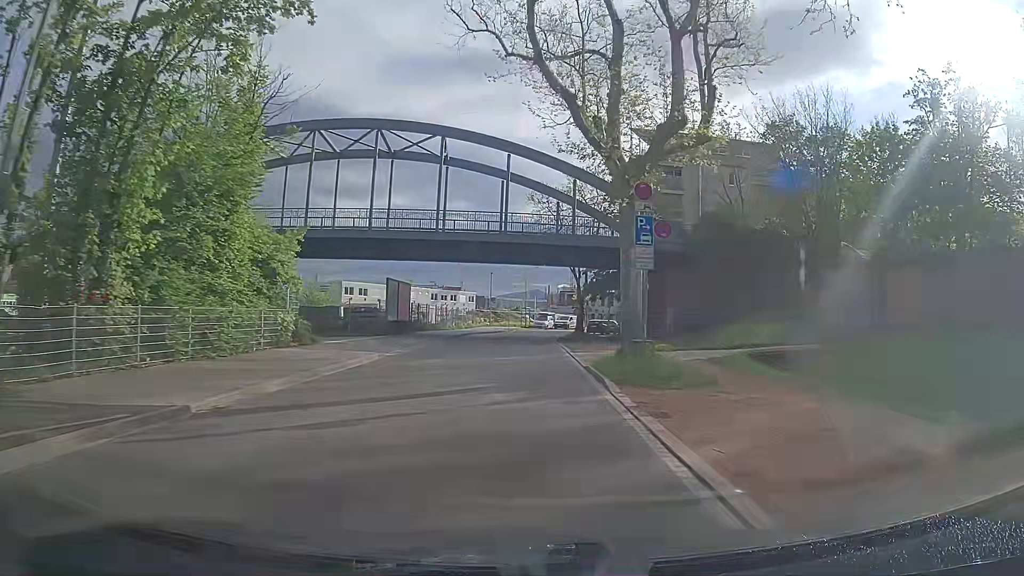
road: tertiary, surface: asphalt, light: Day
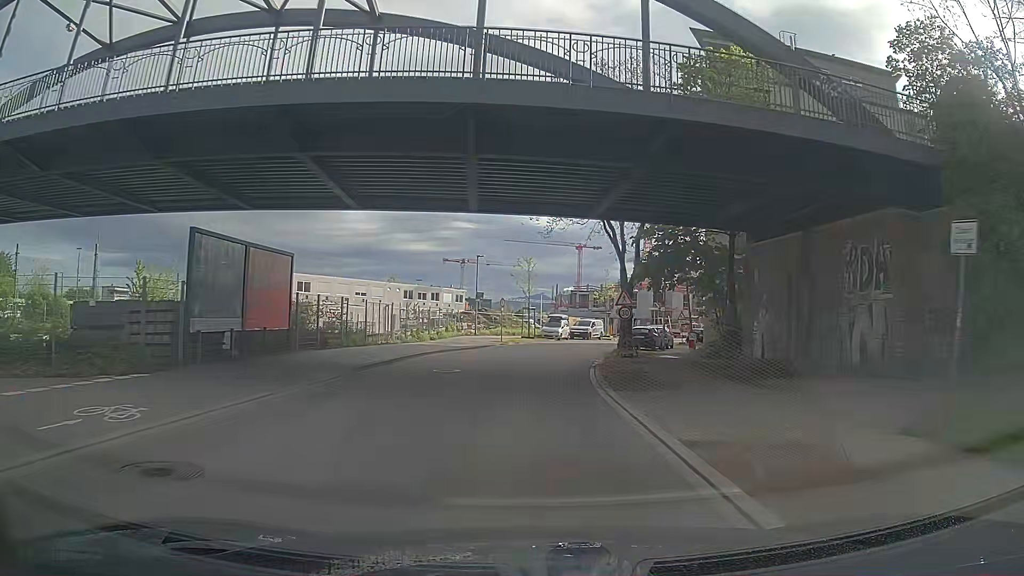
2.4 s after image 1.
(+0.2, +25.6) m; 0°
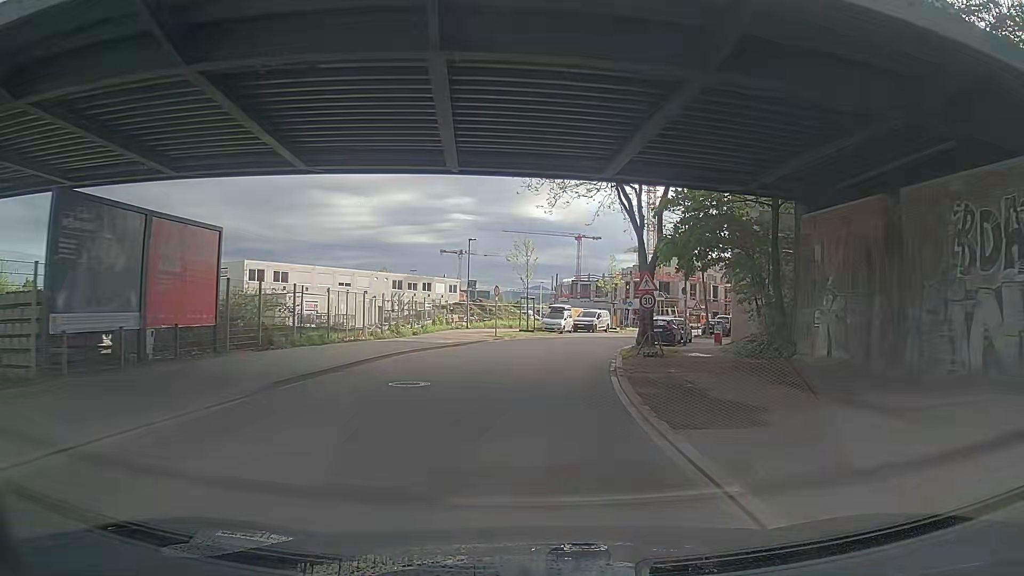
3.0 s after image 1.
(0.0, +5.8) m; +1°
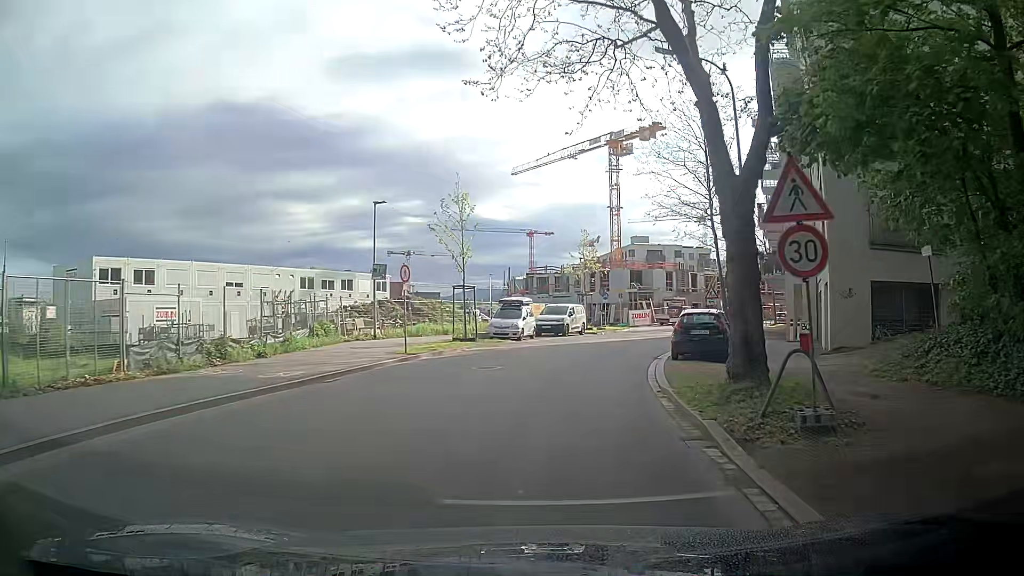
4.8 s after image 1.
(+0.2, +16.1) m; 0°
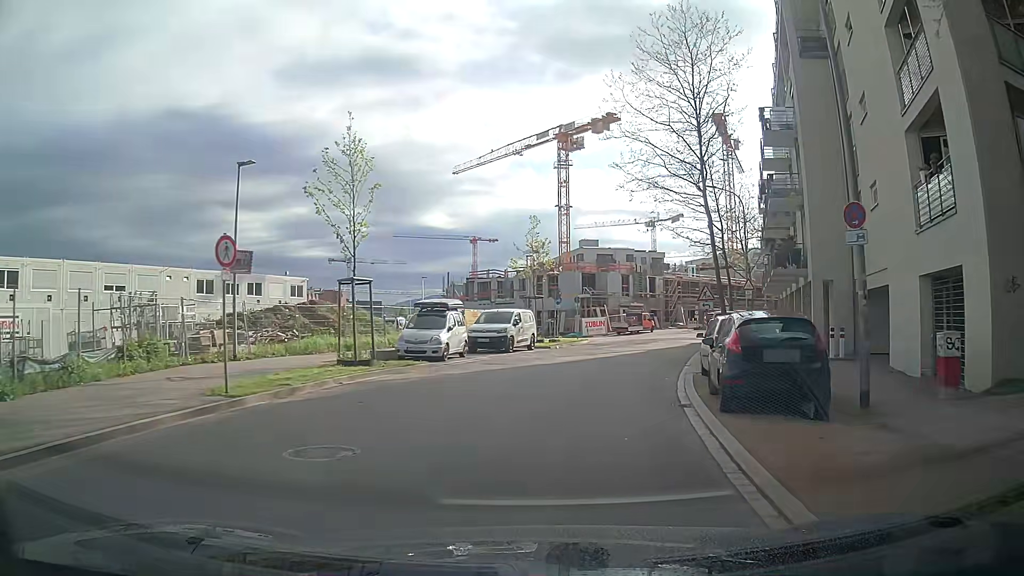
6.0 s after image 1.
(+0.3, +9.7) m; +5°
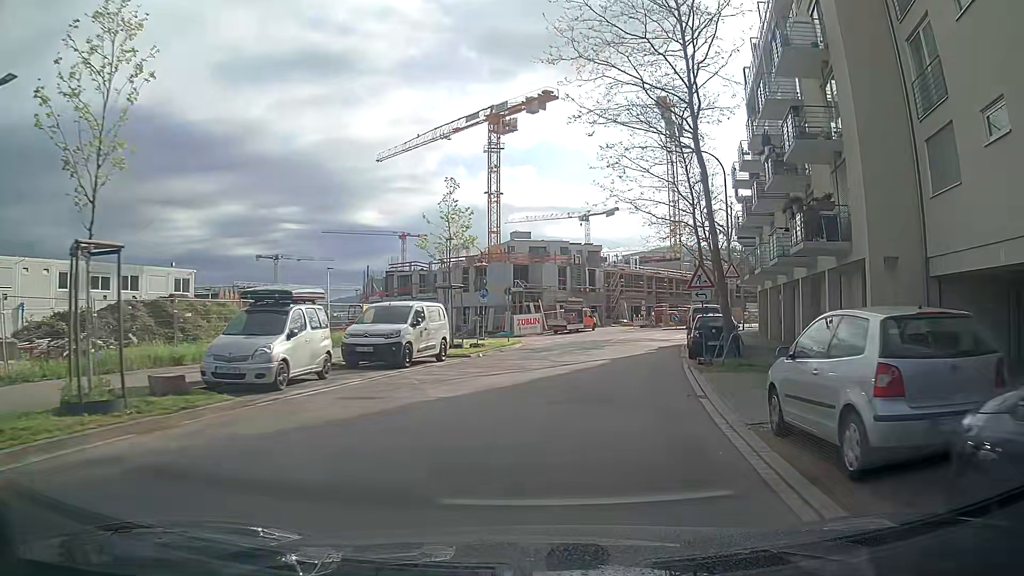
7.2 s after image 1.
(+0.9, +9.3) m; +9°
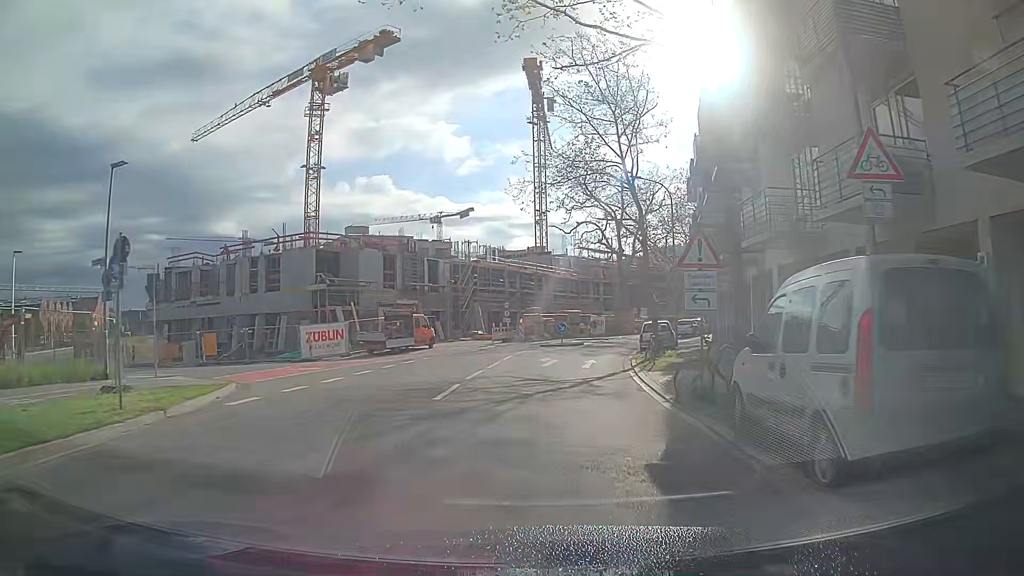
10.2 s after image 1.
(+3.1, +23.3) m; +13°
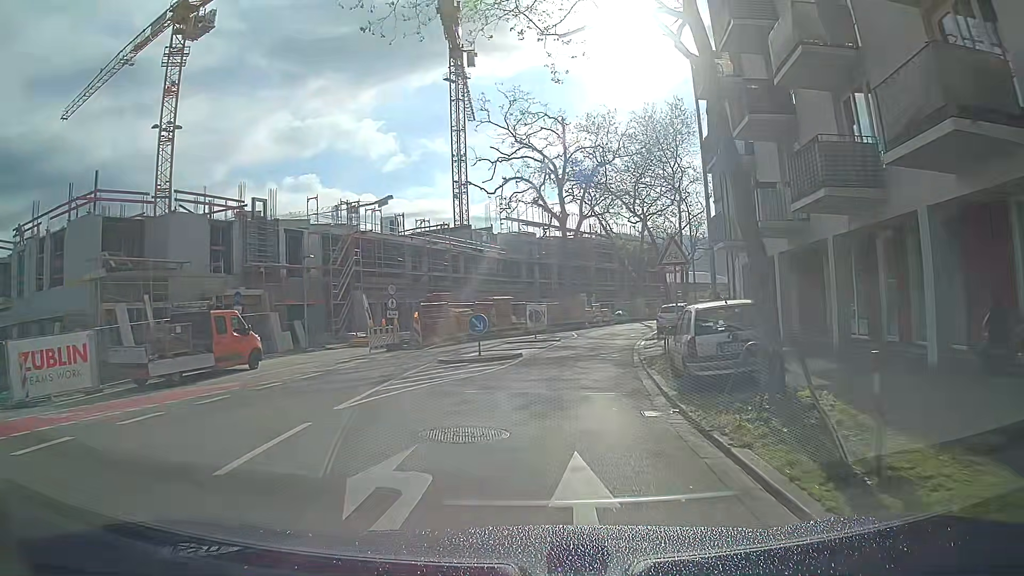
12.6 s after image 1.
(+0.8, +19.2) m; +5°
(0, +10) (+1, +20) (+3, +30) (+5, +40) (+8, +49) (+11, +59) (+15, +68) (+20, +76) (+25, +85) (+31, +93) m
